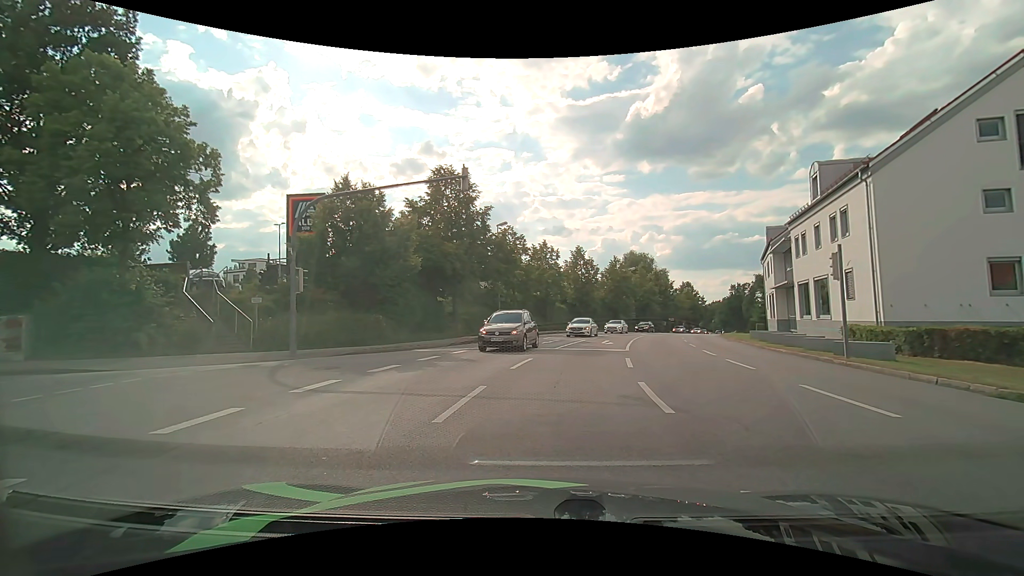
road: tertiary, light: Day
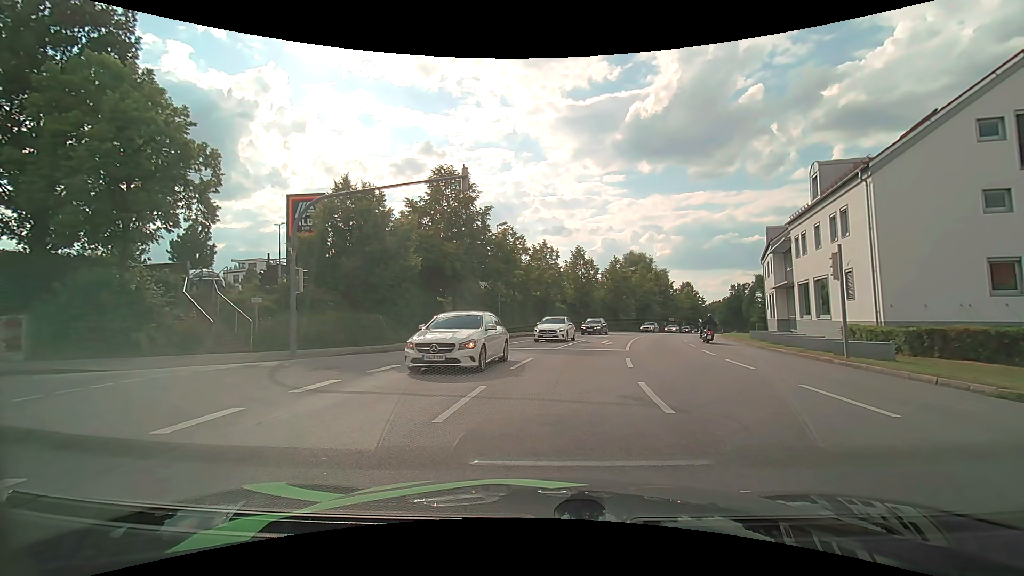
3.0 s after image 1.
(0.0, 0.0) m; 0°
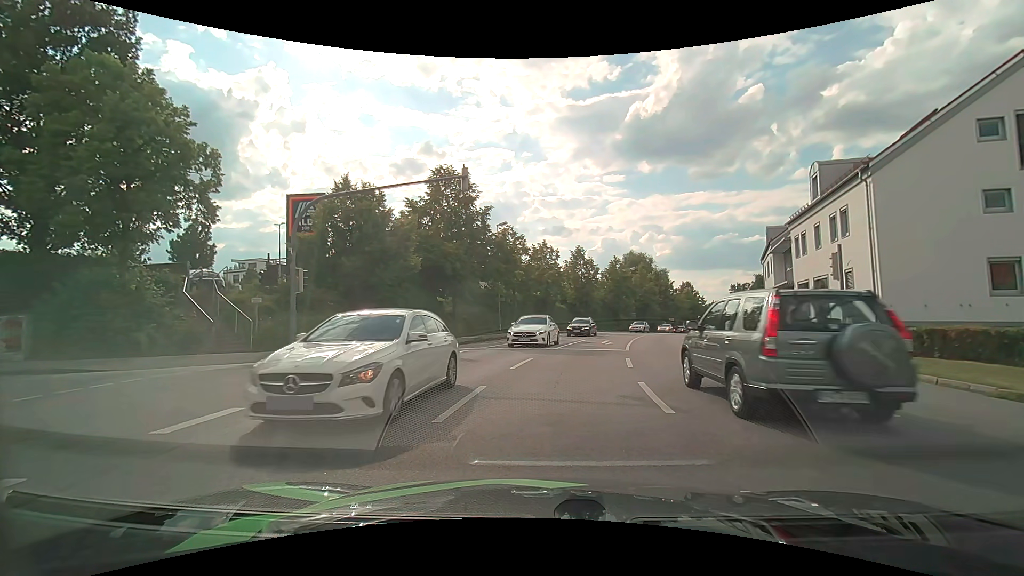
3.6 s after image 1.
(0.0, 0.0) m; 0°
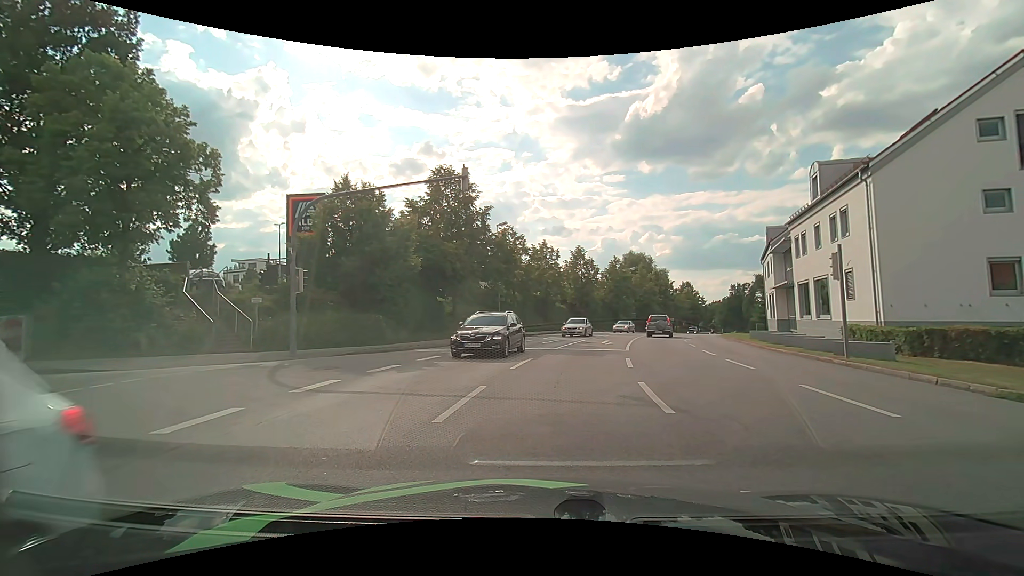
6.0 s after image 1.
(0.0, 0.0) m; 0°
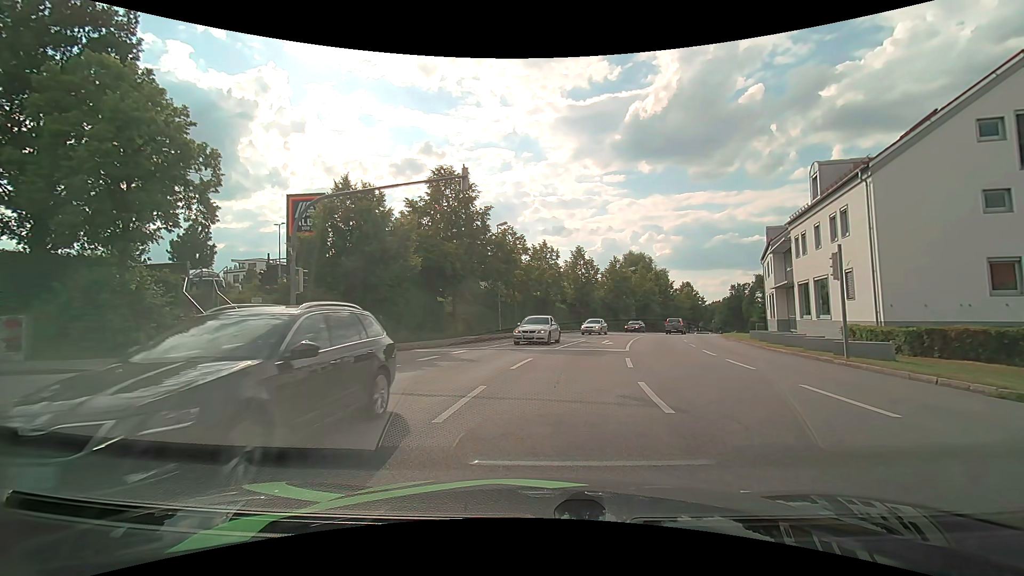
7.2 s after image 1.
(0.0, 0.0) m; 0°
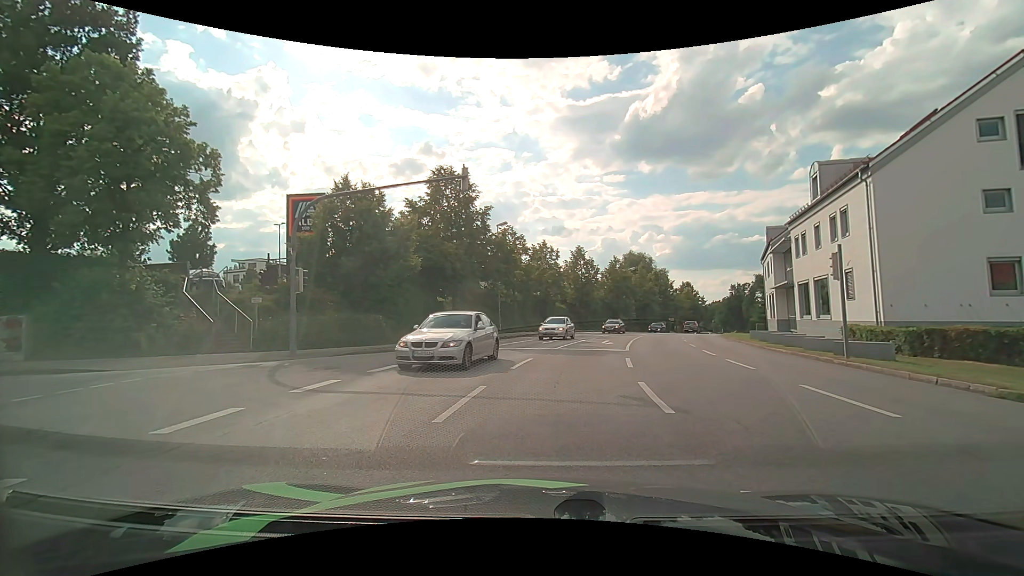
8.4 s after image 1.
(0.0, 0.0) m; 0°
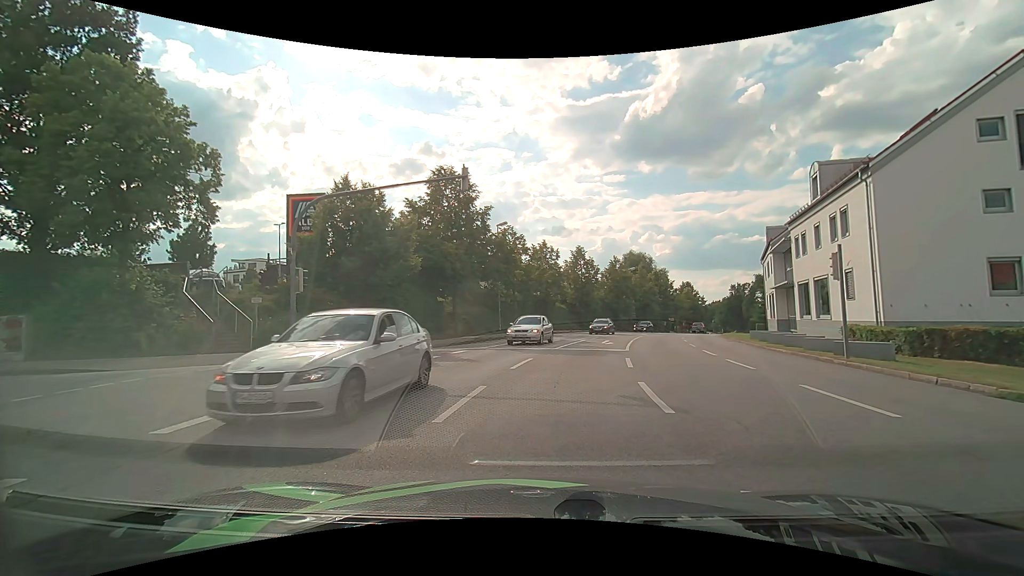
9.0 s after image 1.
(0.0, 0.0) m; 0°
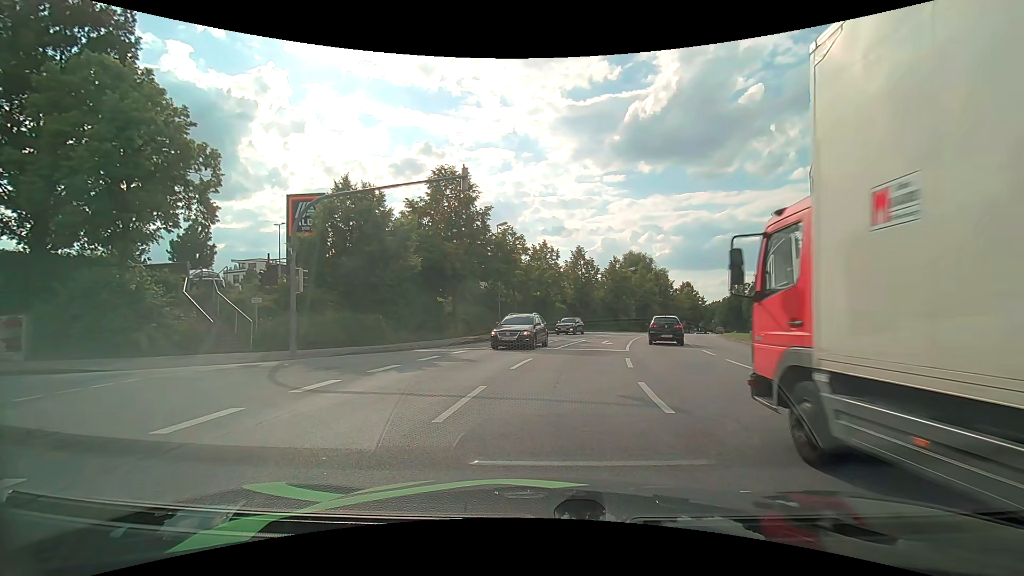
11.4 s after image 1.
(0.0, 0.0) m; 0°
(-1, +10) (-10, +13) (-20, +12) (-30, +11) (-40, +9) (-50, +8) (-60, +7) (-70, +7) (-80, +8) (-87, +14) m
